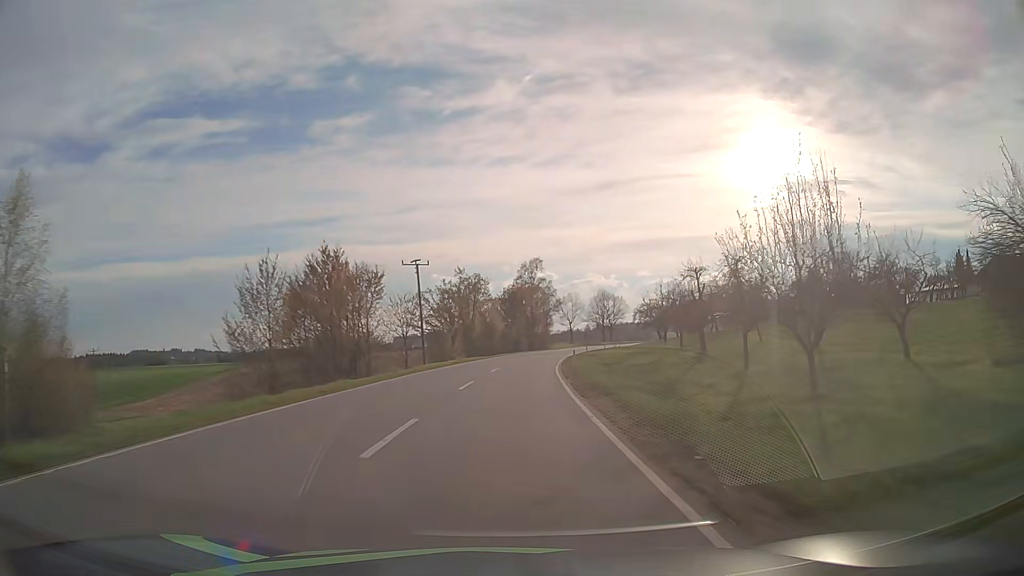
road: secondary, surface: asphalt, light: Day
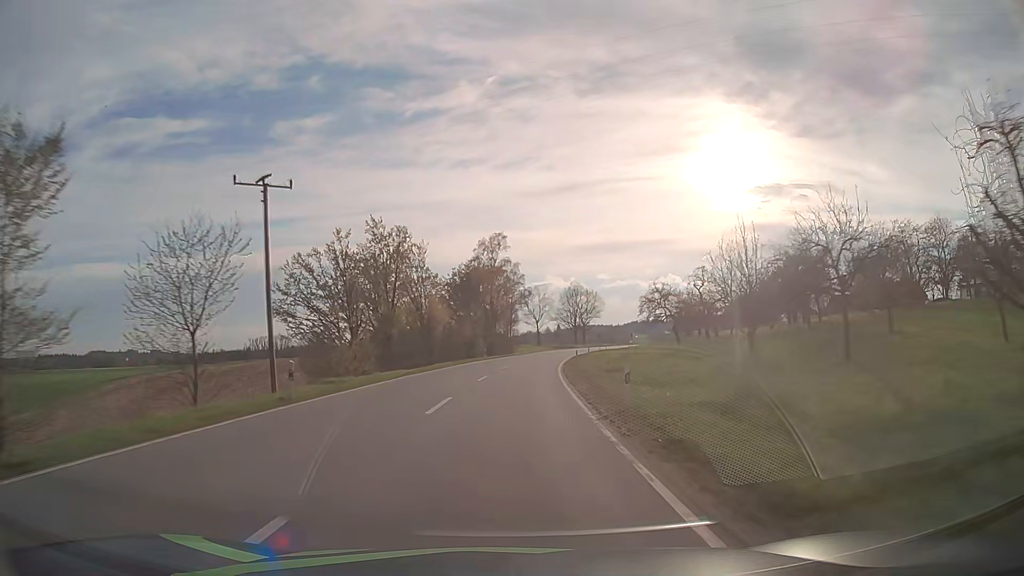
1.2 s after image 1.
(+1.0, +30.8) m; +4°
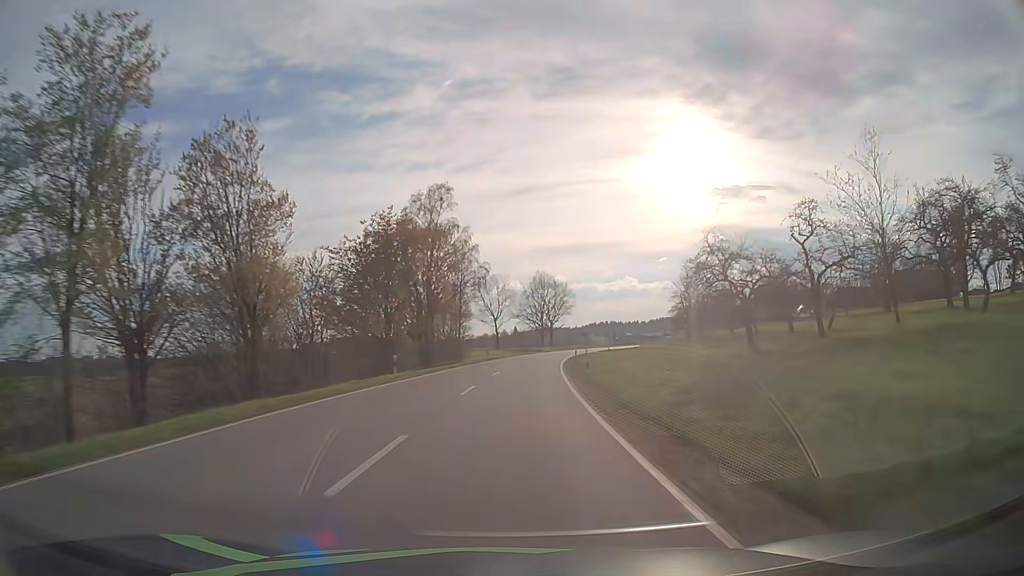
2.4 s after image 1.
(+1.0, +30.9) m; +4°
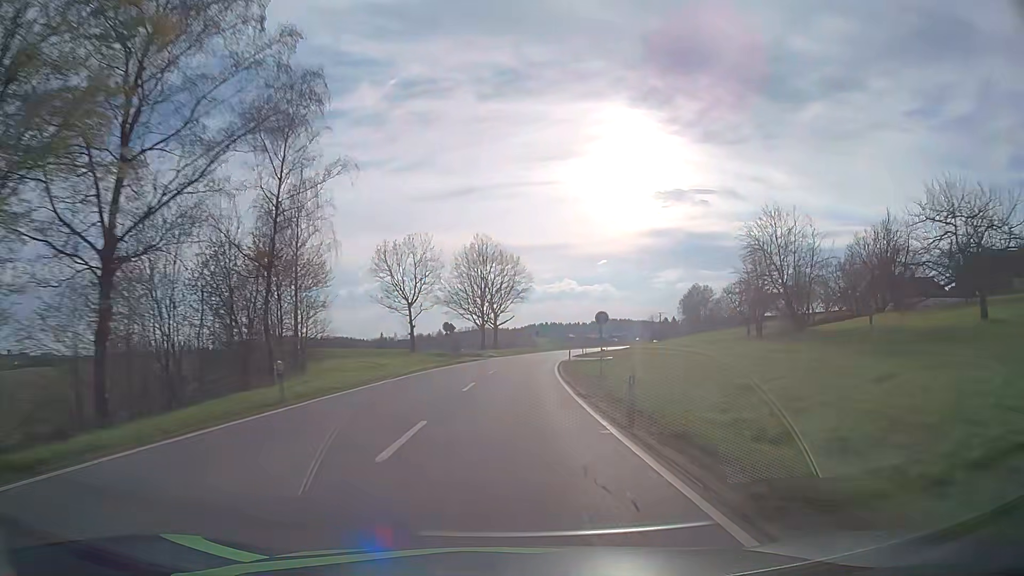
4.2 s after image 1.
(+2.1, +46.5) m; +5°
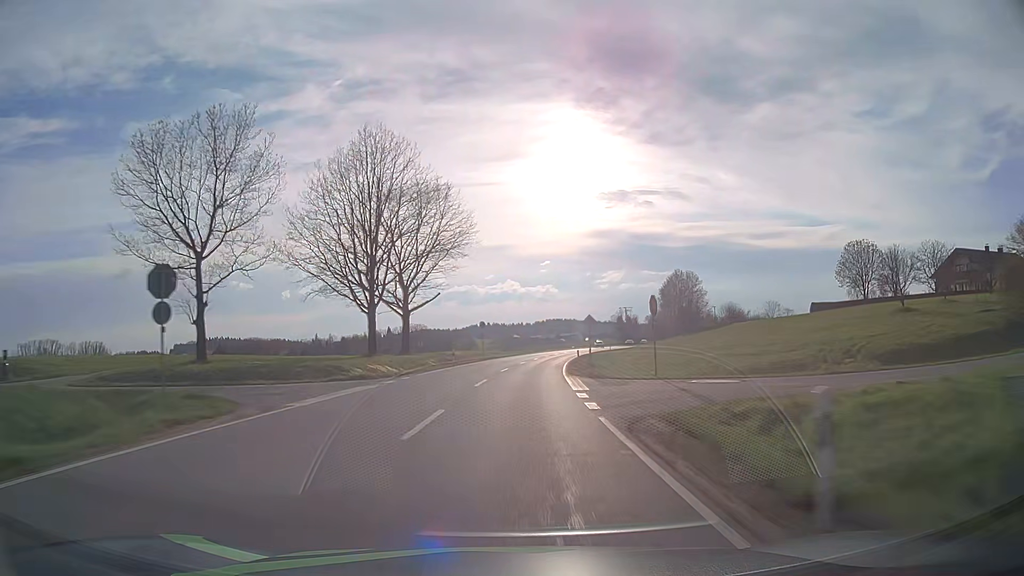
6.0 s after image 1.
(+2.0, +46.8) m; +5°
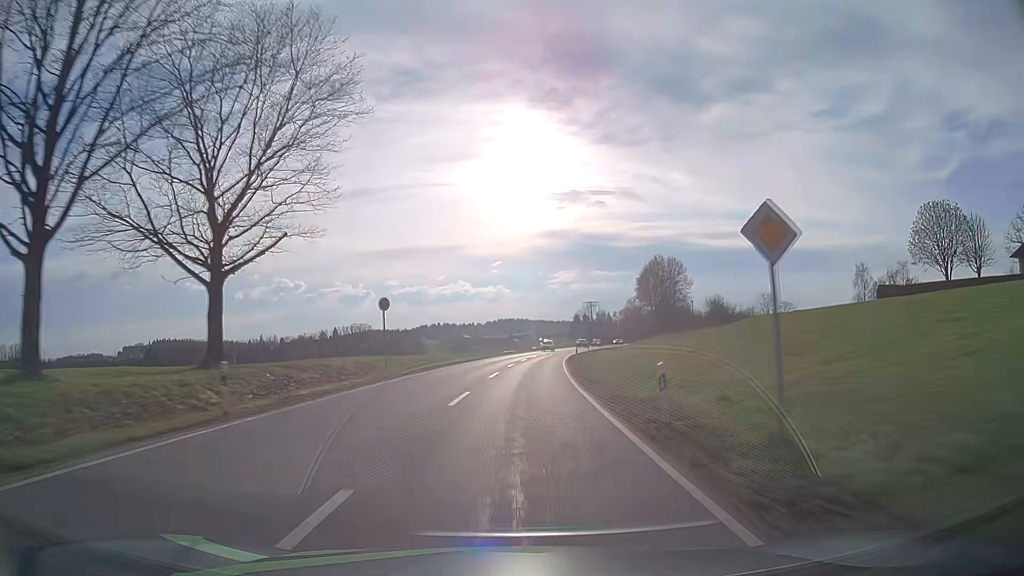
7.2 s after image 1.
(+1.2, +31.3) m; +4°
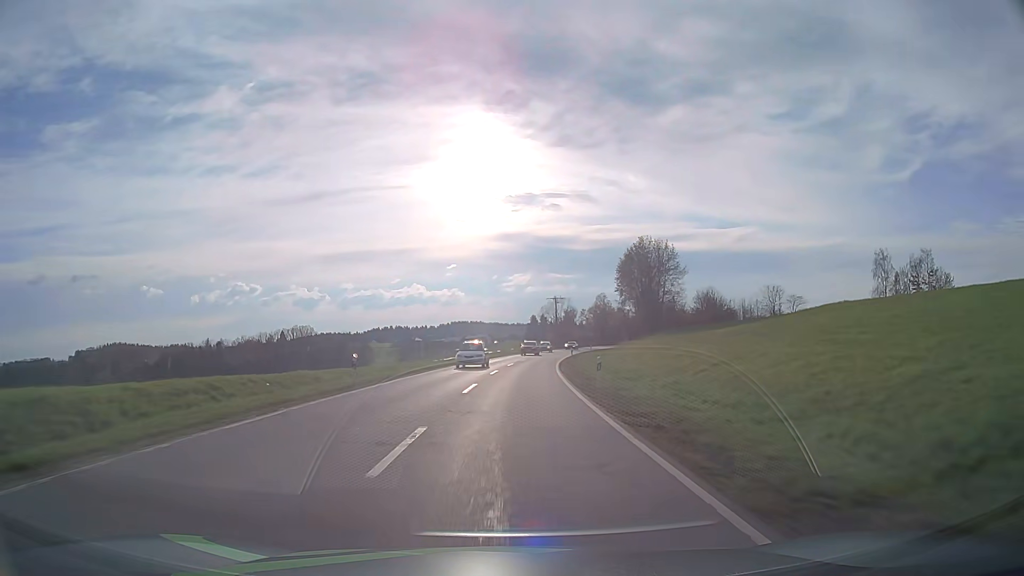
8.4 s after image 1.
(+1.1, +31.4) m; +4°
(0, +10) (0, +20) (+1, +30) (+1, +40) (+2, +50) (+3, +60) (+4, +70) (+6, +80) (+7, +90) (+9, +99) m
